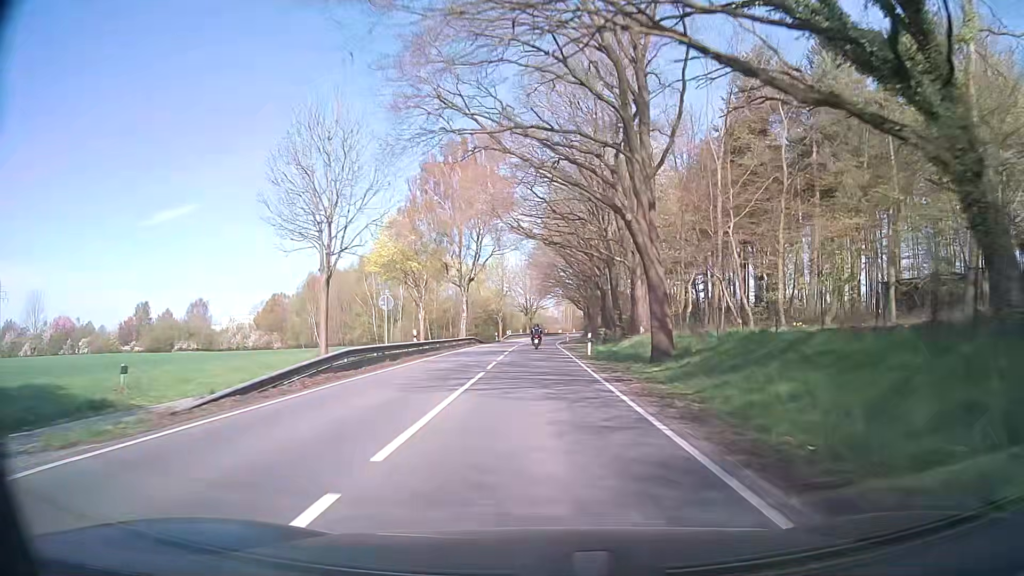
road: secondary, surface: asphalt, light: Day
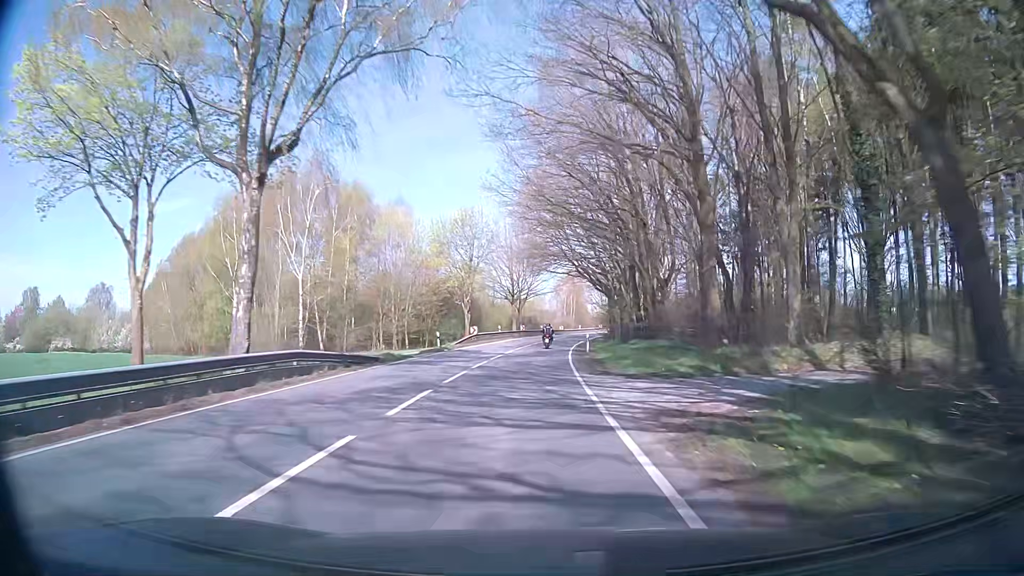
(+0.6, +43.5) m; 0°
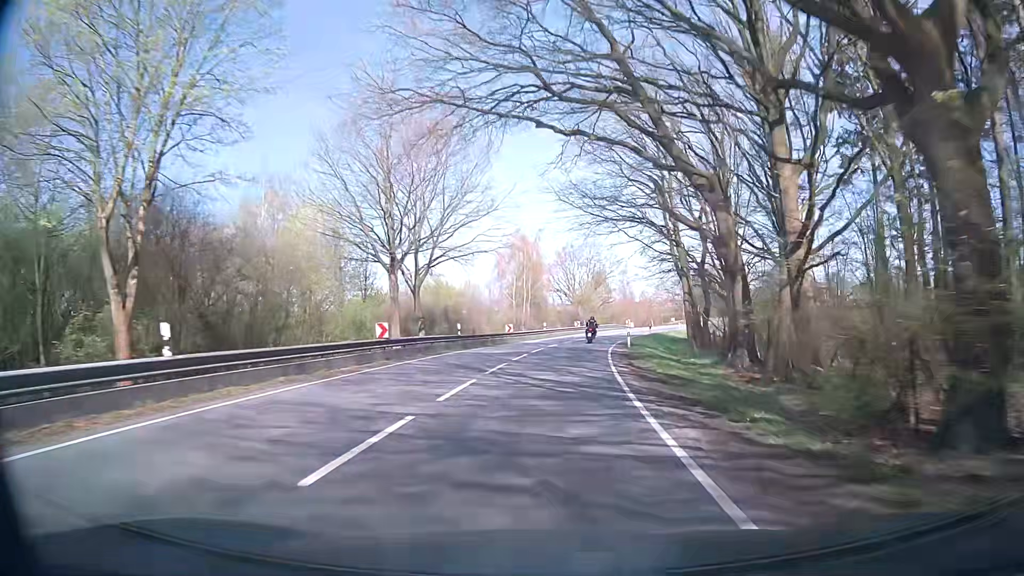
(+1.8, +54.1) m; +5°
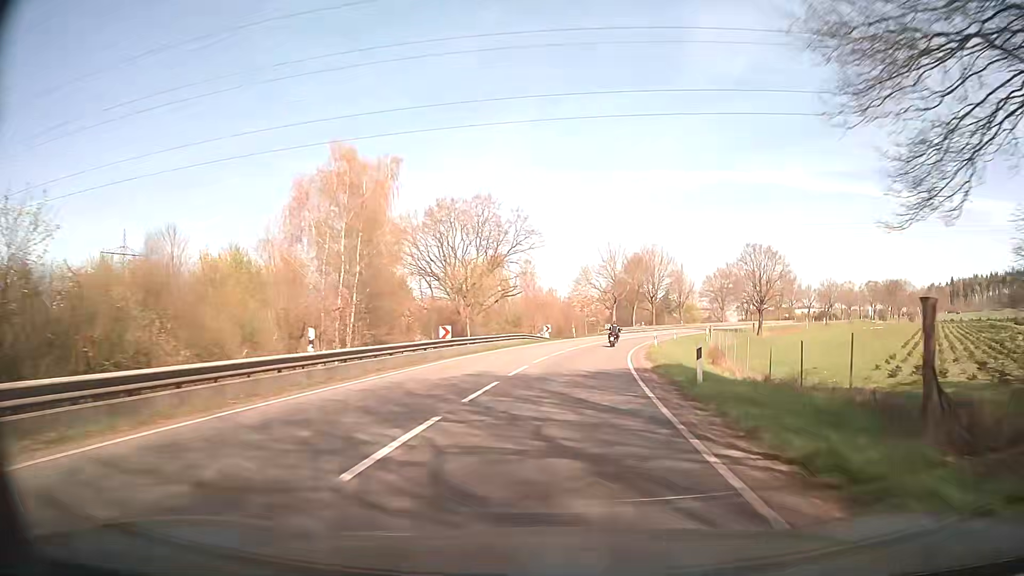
(+3.2, +42.4) m; +9°
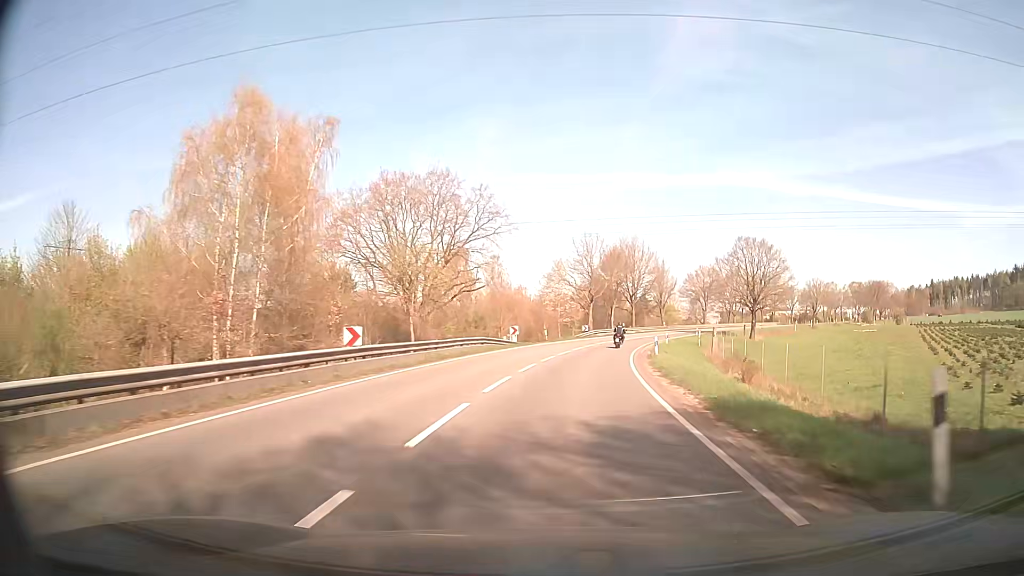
(+0.3, +10.6) m; +3°
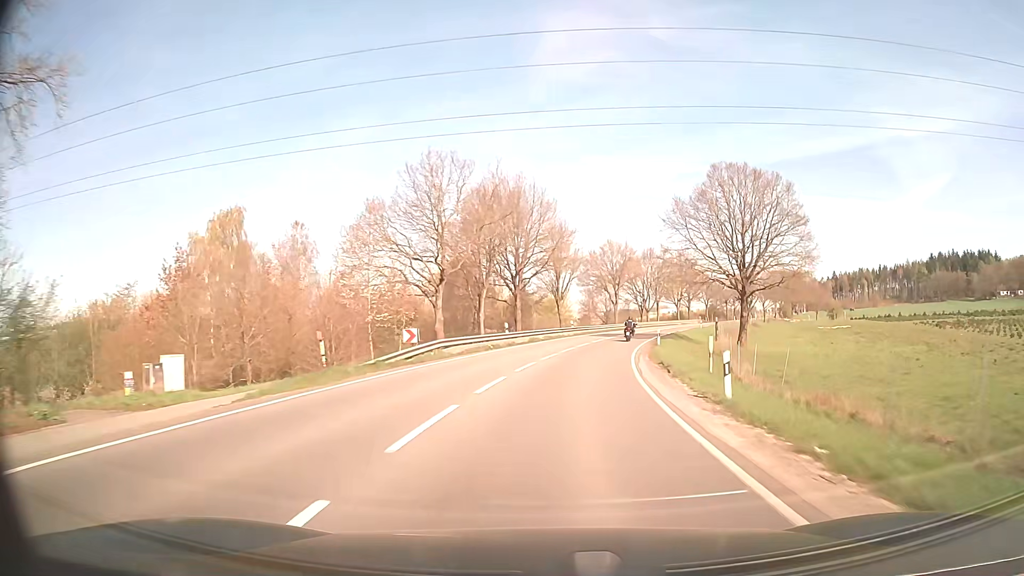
(+4.2, +43.0) m; +11°
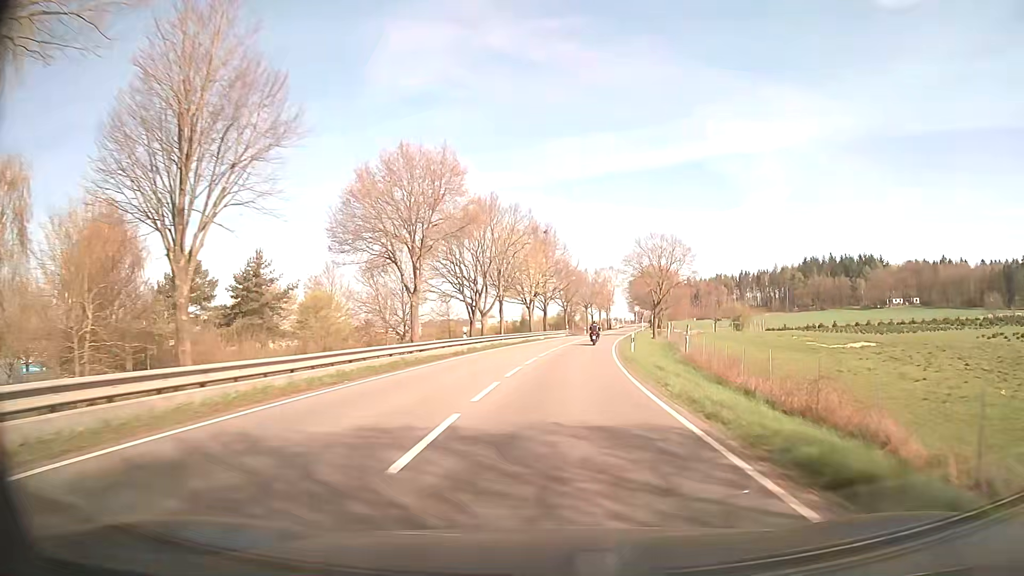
(+7.5, +55.3) m; +15°
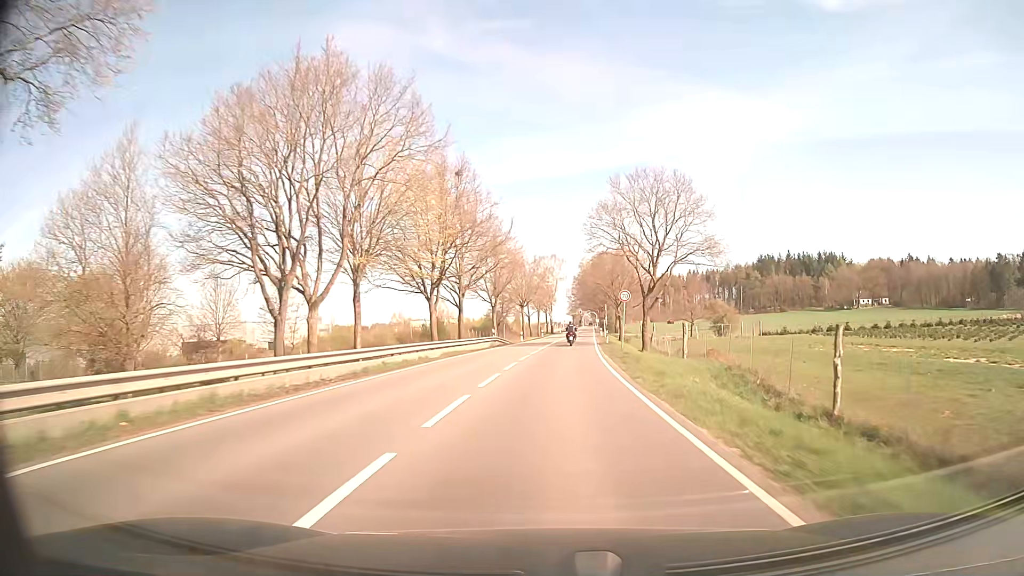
(+1.7, +33.8) m; +5°
(0, +10) (0, +20) (+1, +30) (+1, +40) (+2, +50) (+3, +60) (+4, +70) (+4, +80) (+5, +90) (+6, +100) m
